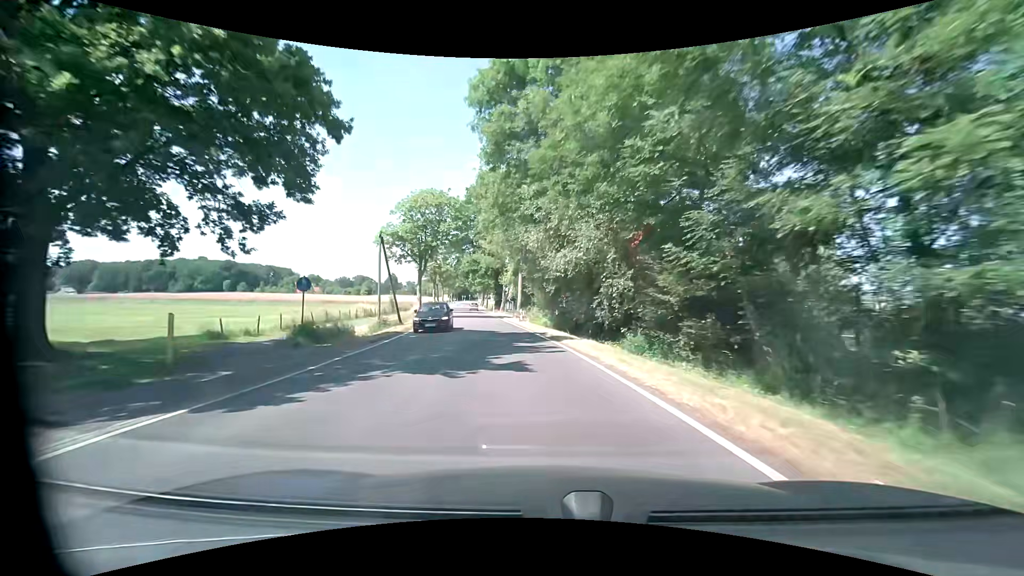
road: tertiary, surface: asphalt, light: Day
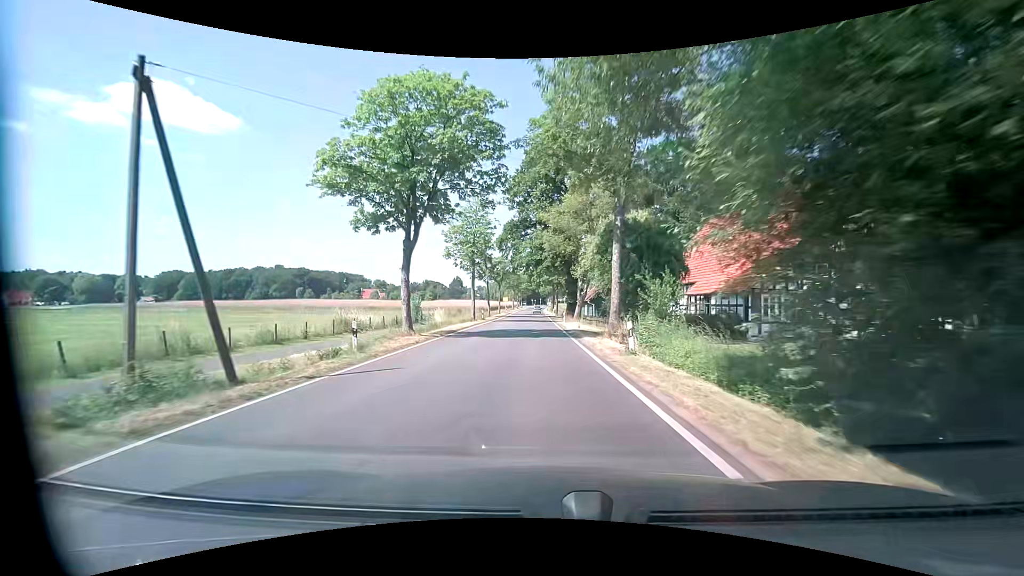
(-1.9, +24.0) m; -8°
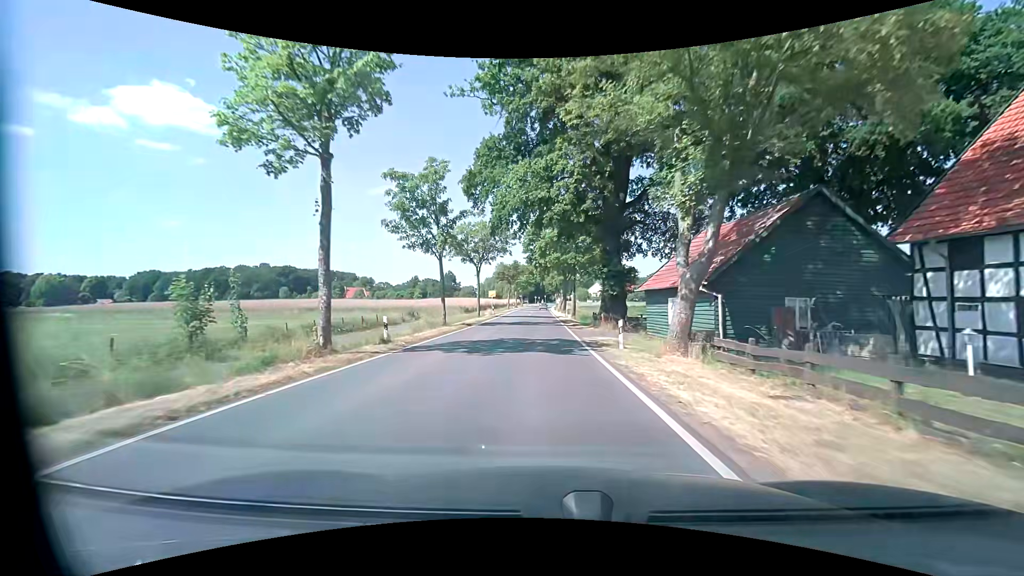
(-0.5, +32.3) m; -1°
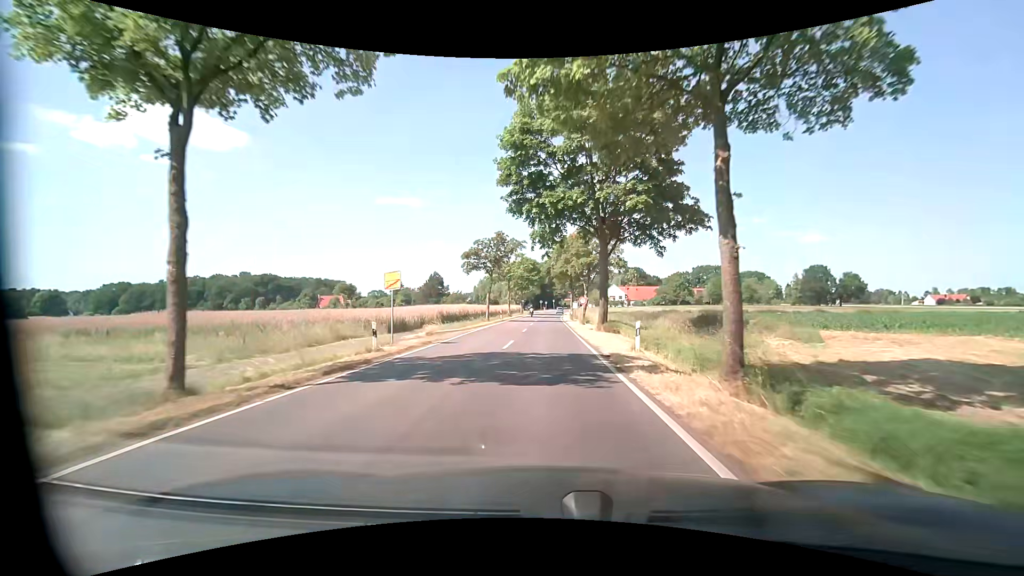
(+0.1, +40.5) m; 0°
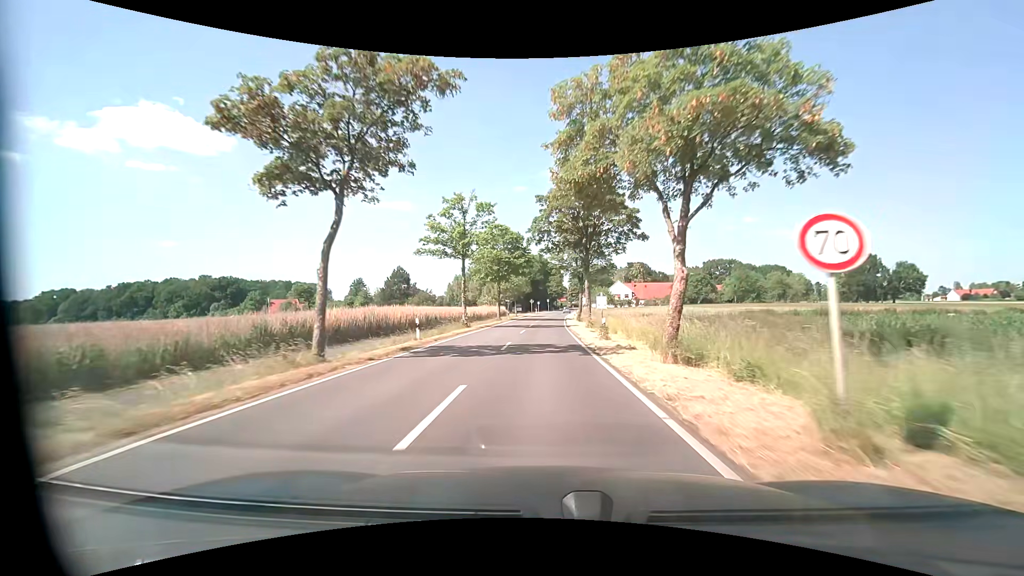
(-0.1, +36.1) m; 0°
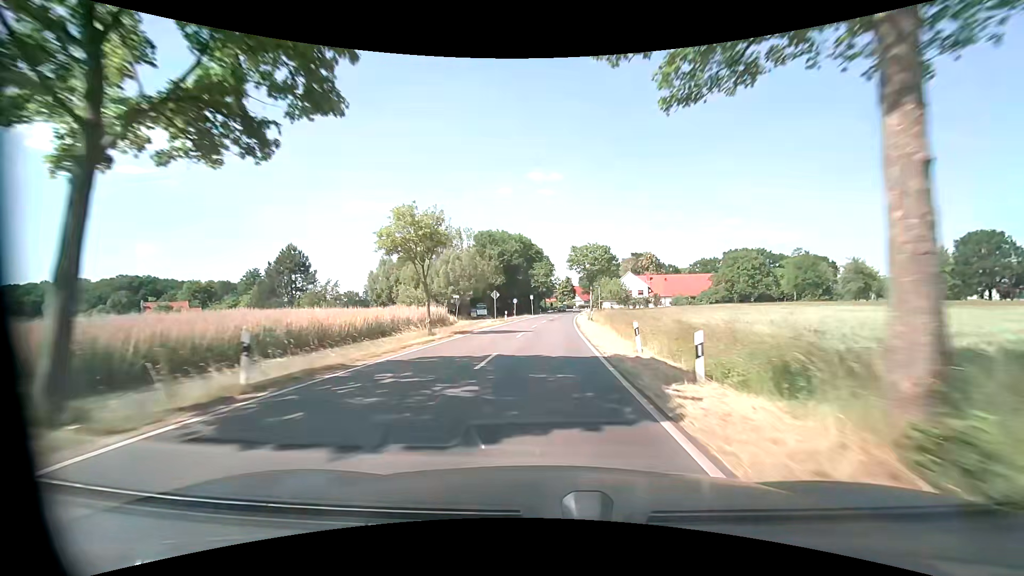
(+0.7, +53.8) m; +2°
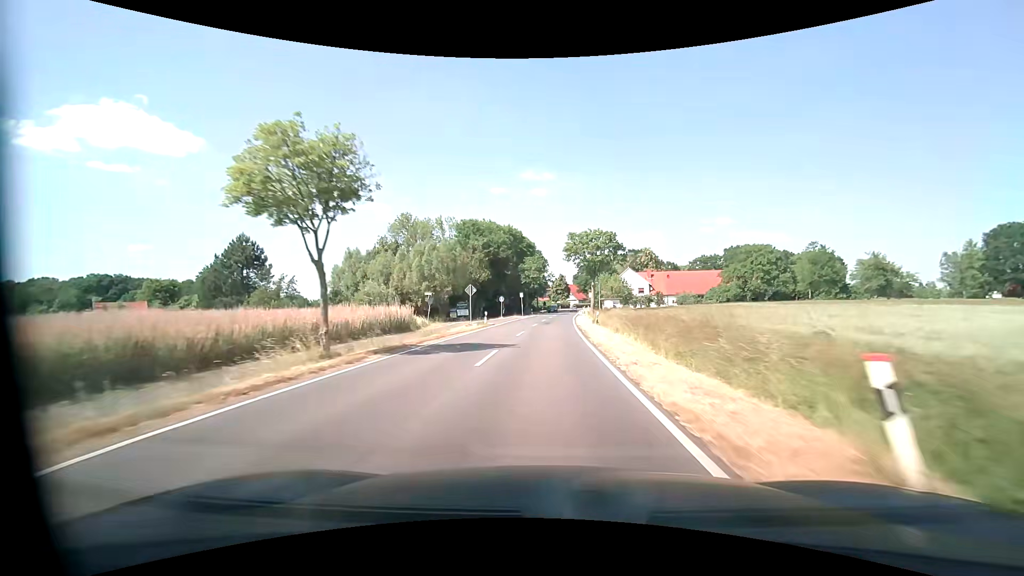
(+0.1, +11.6) m; +1°
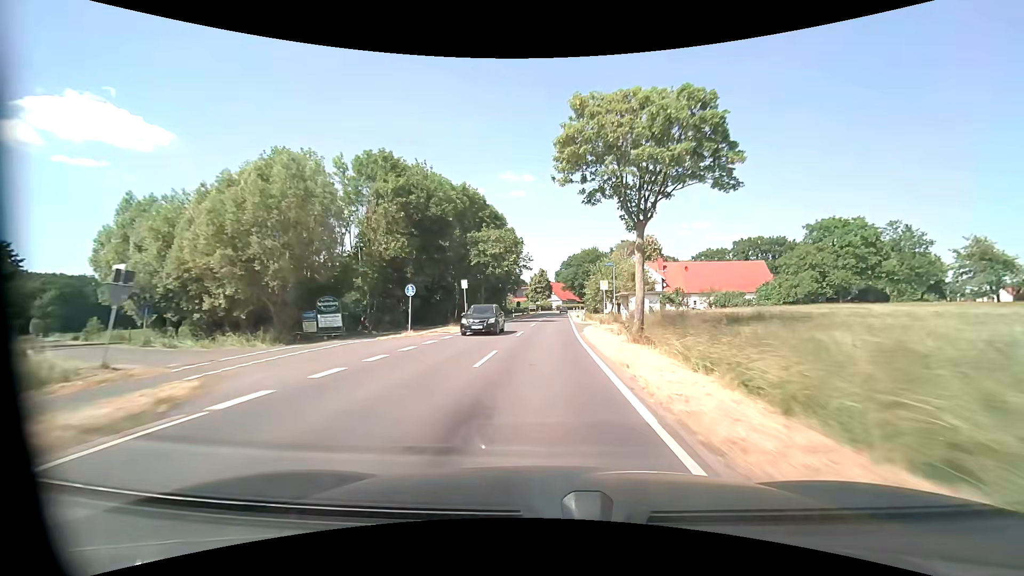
(+0.9, +35.7) m; +3°
(0, +10) (0, +20) (0, +30) (+1, +40) (+1, +50) (+1, +60) (+2, +70) (+2, +80) (+3, +90) (+3, +100) m
